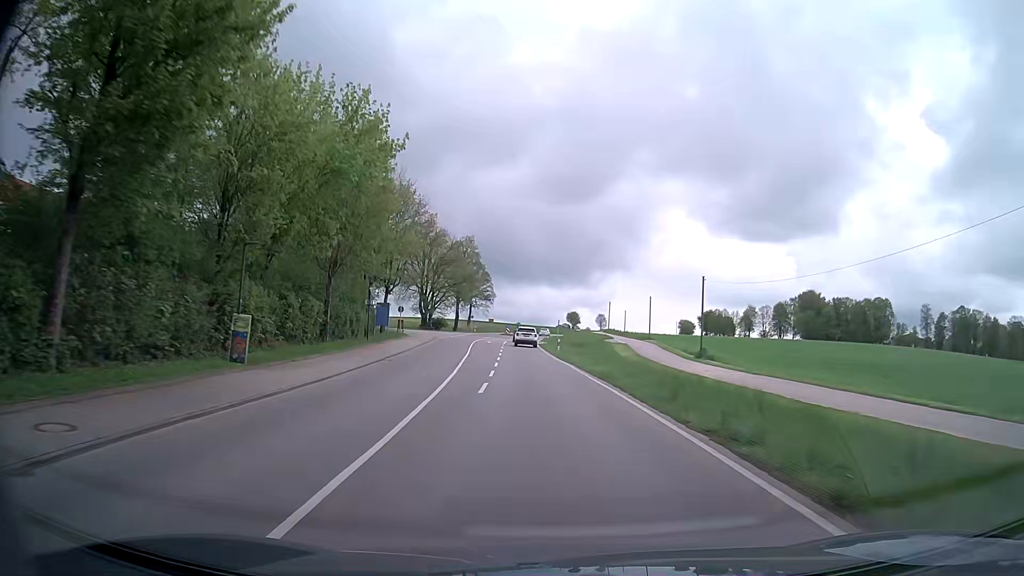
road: secondary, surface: asphalt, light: Day
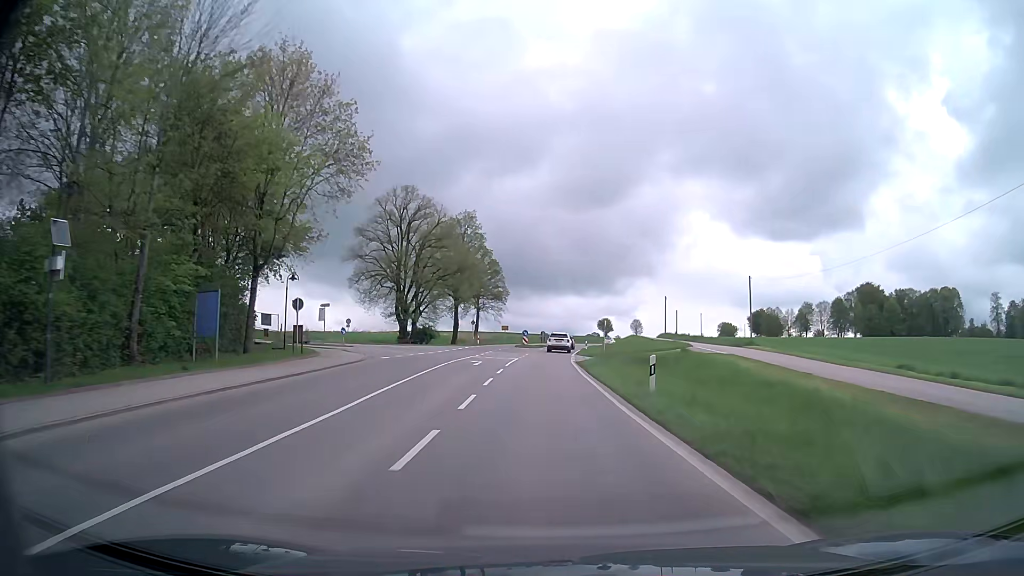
(-0.7, +33.6) m; -2°
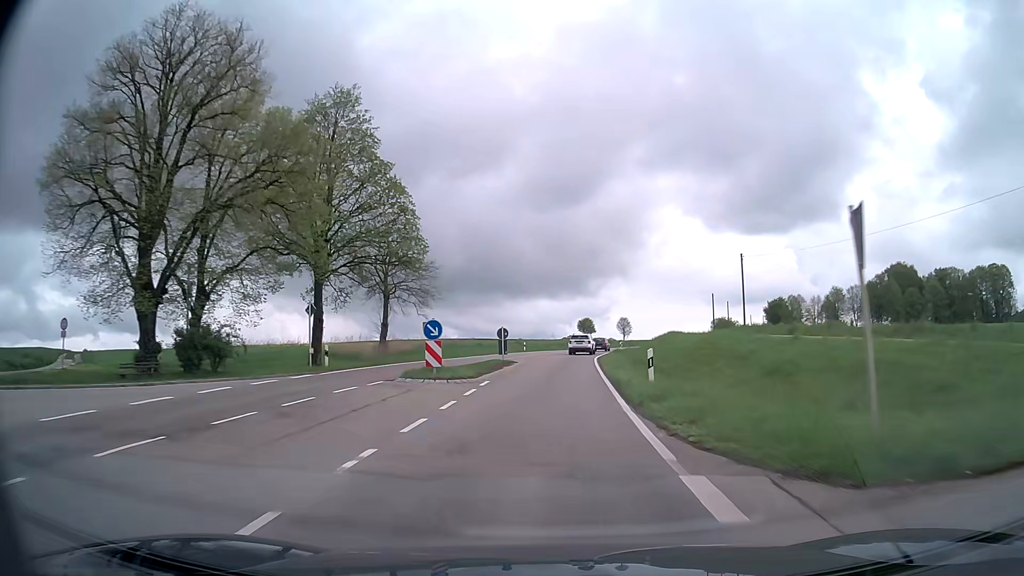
(+0.4, +45.8) m; +2°
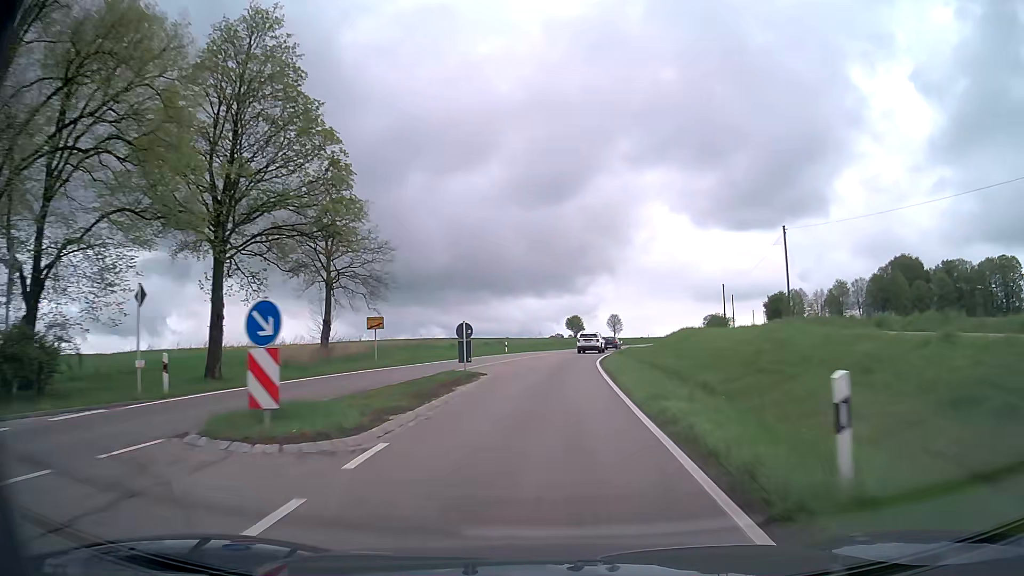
(+0.1, +11.5) m; +1°
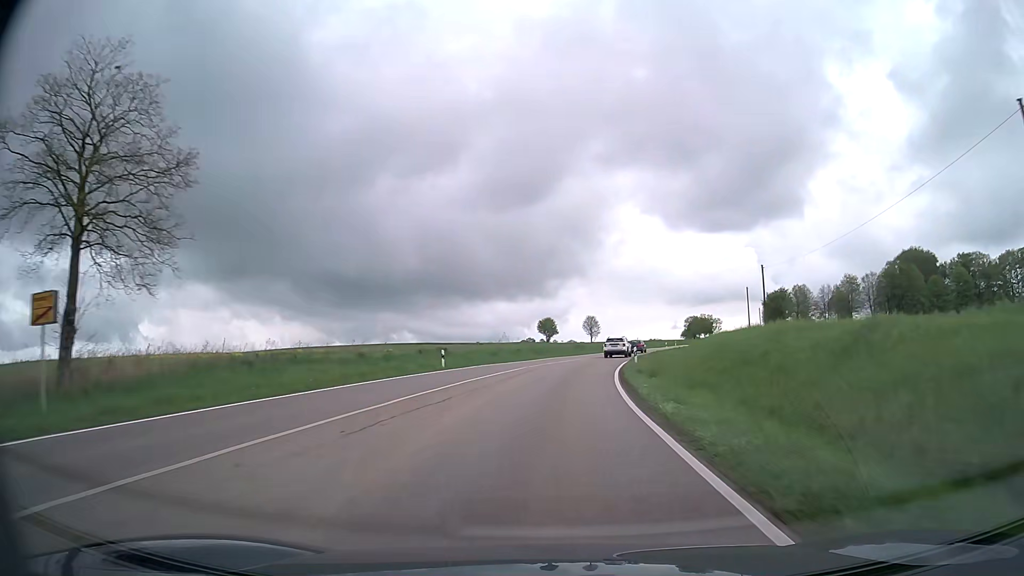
(+0.3, +23.2) m; +2°
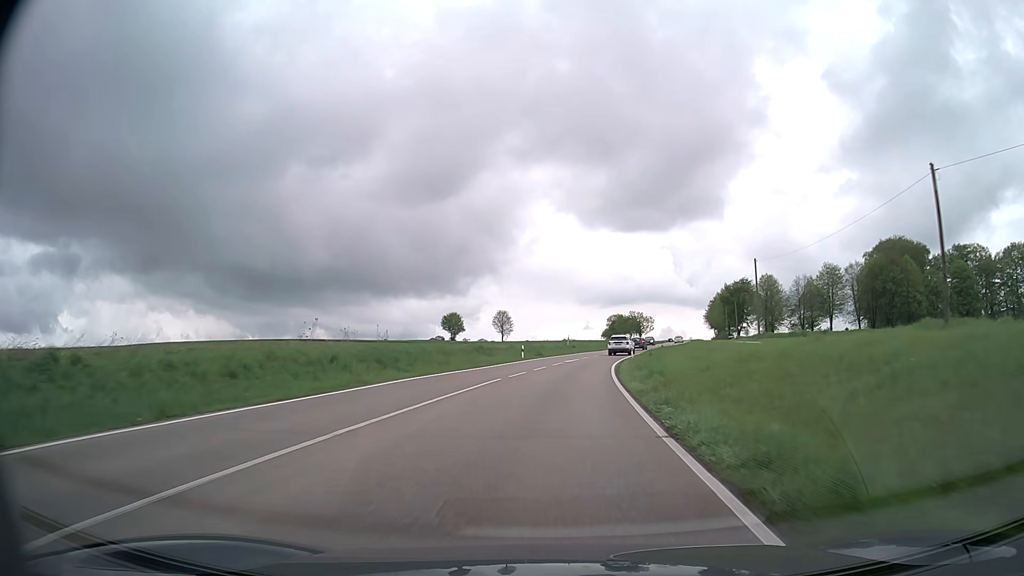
(+2.2, +35.1) m; +7°
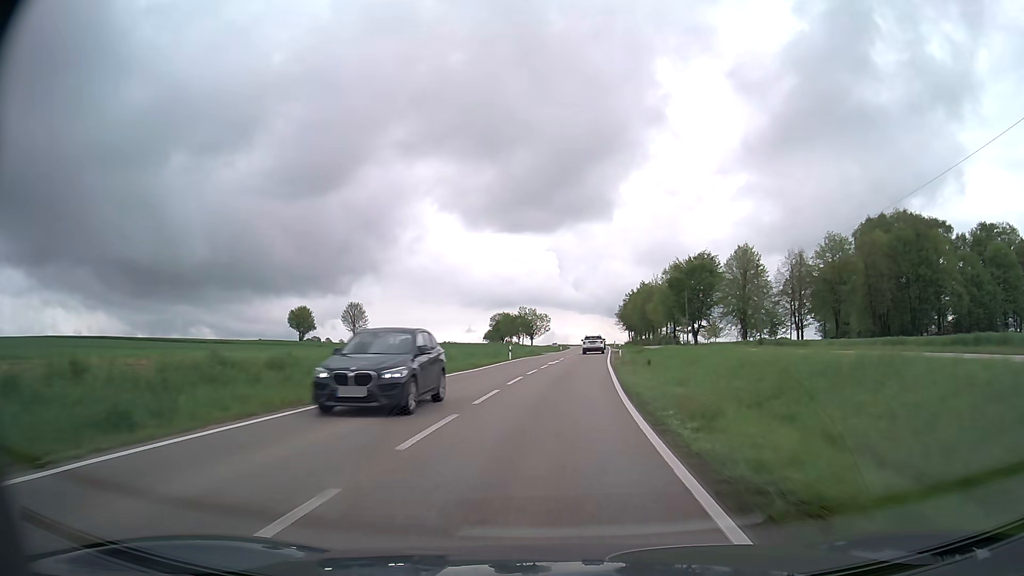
(+4.1, +48.8) m; +10°
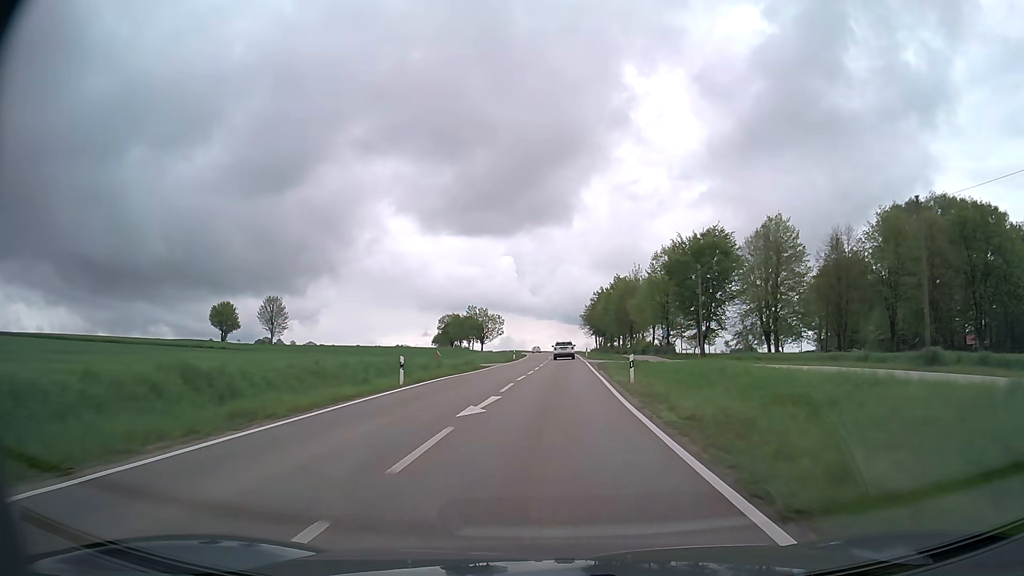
(+0.9, +25.7) m; +4°
(0, +10) (0, +20) (+1, +30) (+1, +40) (+2, +50) (+2, +60) (+2, +70) (+2, +80) (+3, +90) (+3, +100) m
